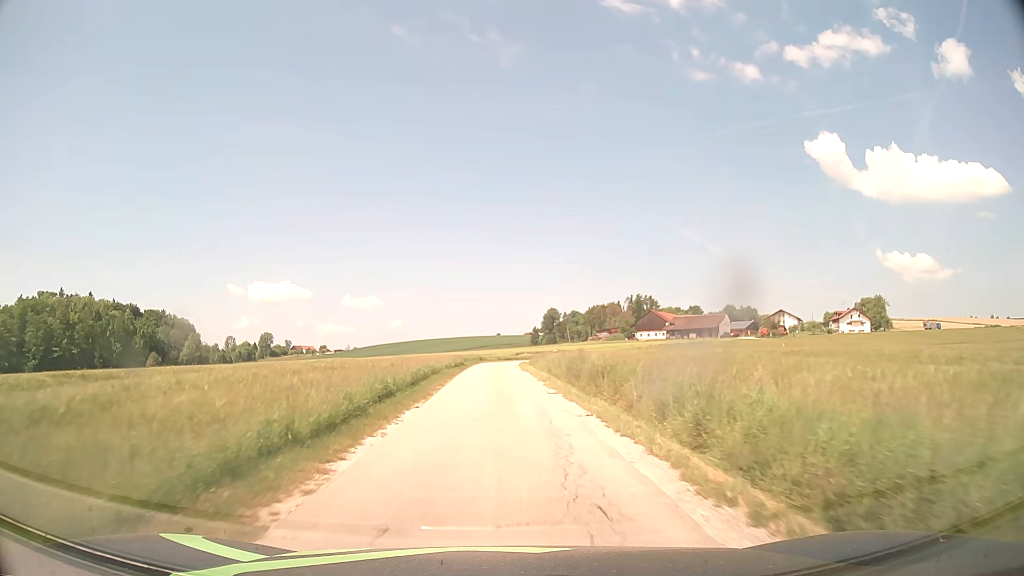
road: unclassified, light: Day
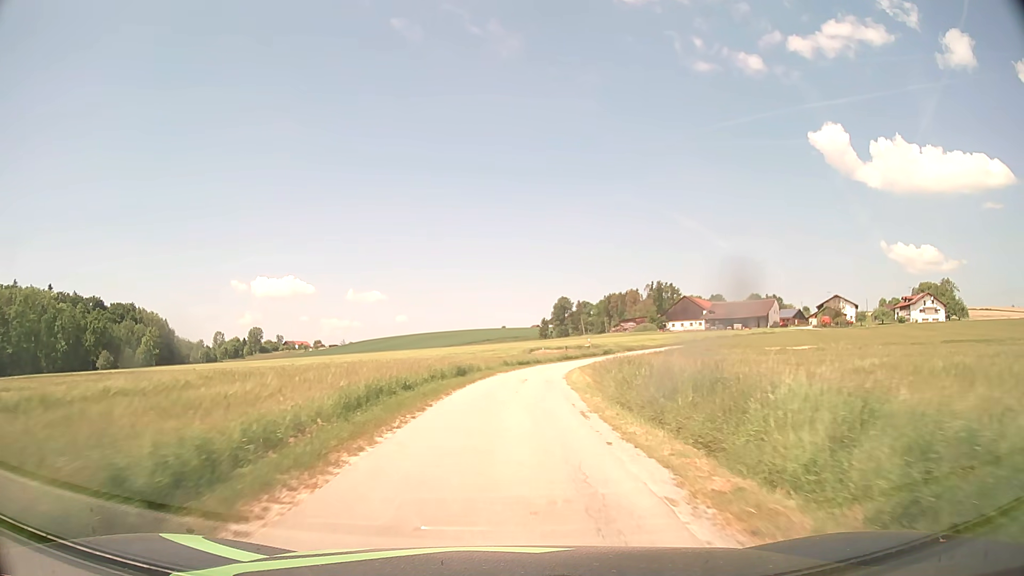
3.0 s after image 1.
(-0.8, +43.8) m; -1°
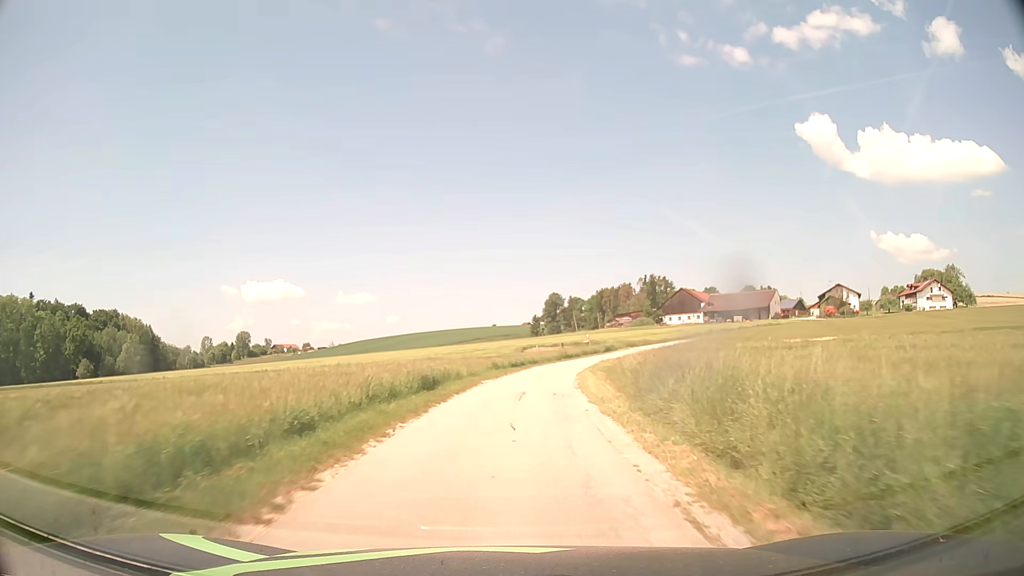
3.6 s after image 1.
(+0.1, +8.7) m; +1°
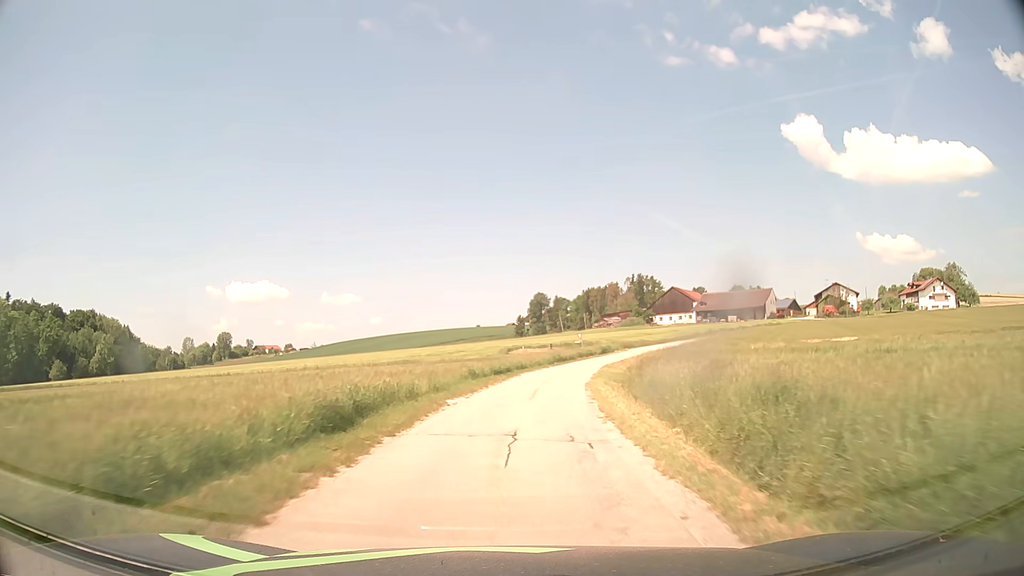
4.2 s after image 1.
(+0.1, +8.6) m; +1°
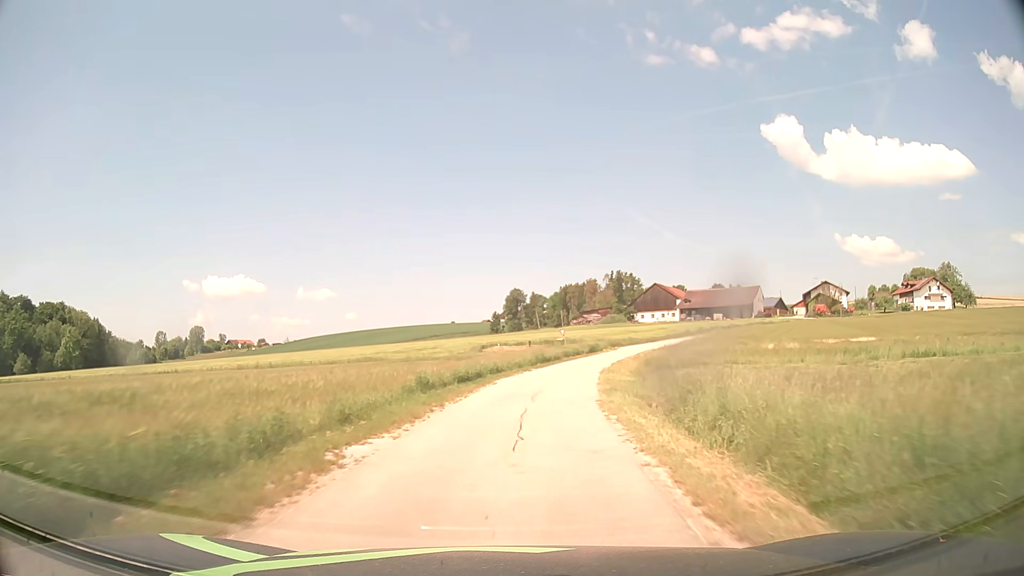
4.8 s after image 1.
(+0.1, +8.6) m; +2°
